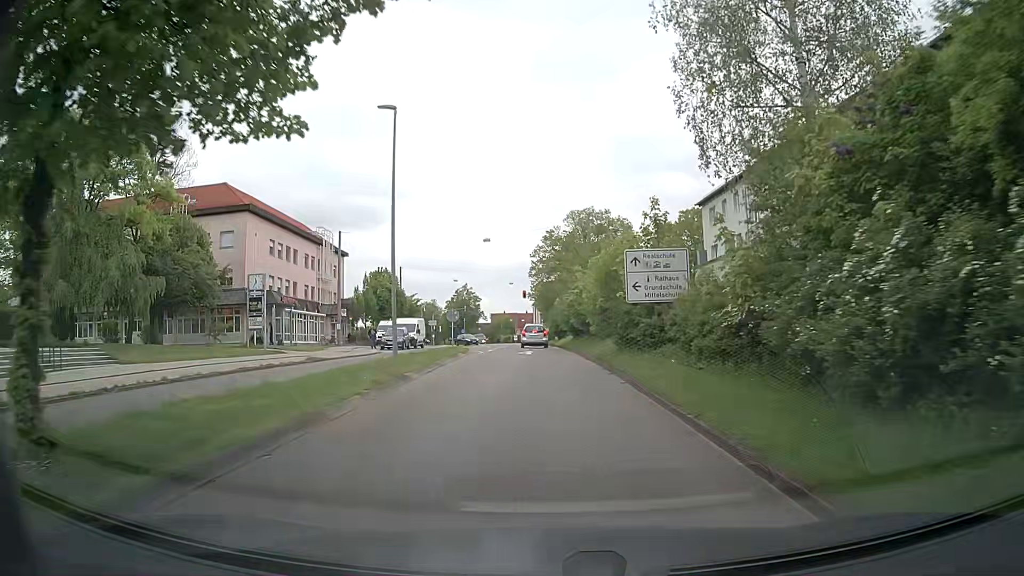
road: tertiary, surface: asphalt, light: Day
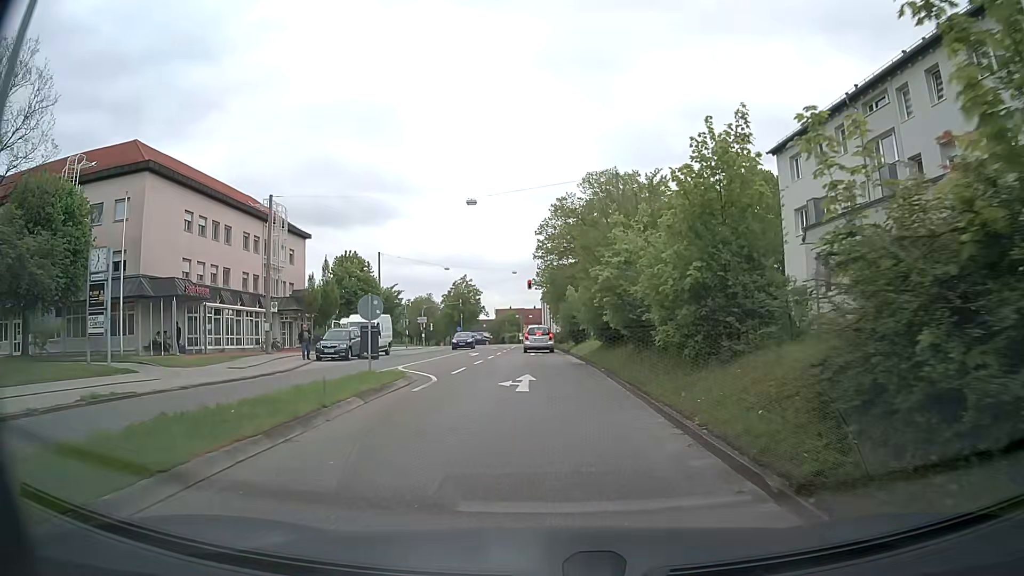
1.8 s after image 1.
(0.0, +15.8) m; 0°
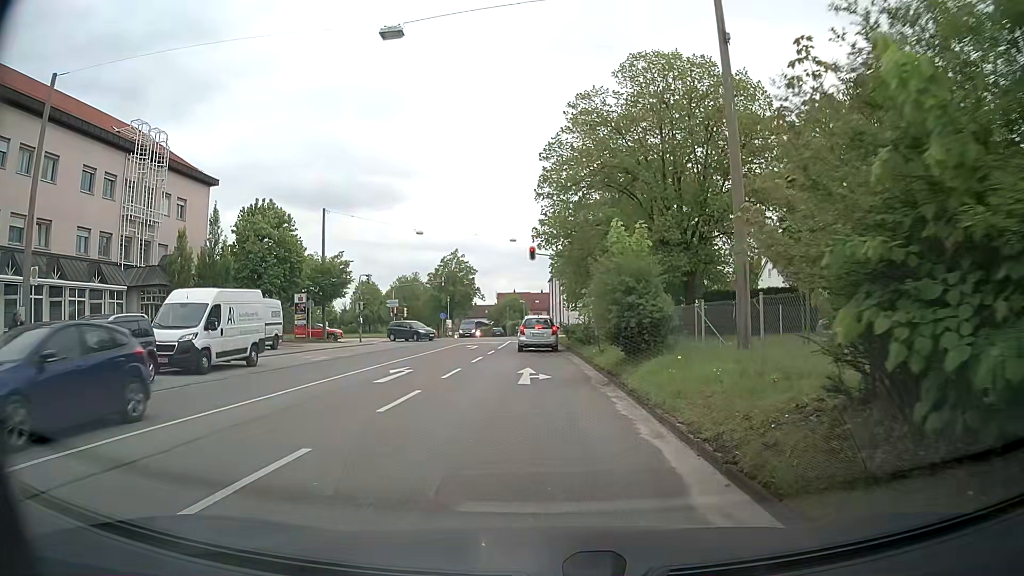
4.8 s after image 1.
(-0.2, +20.9) m; -1°
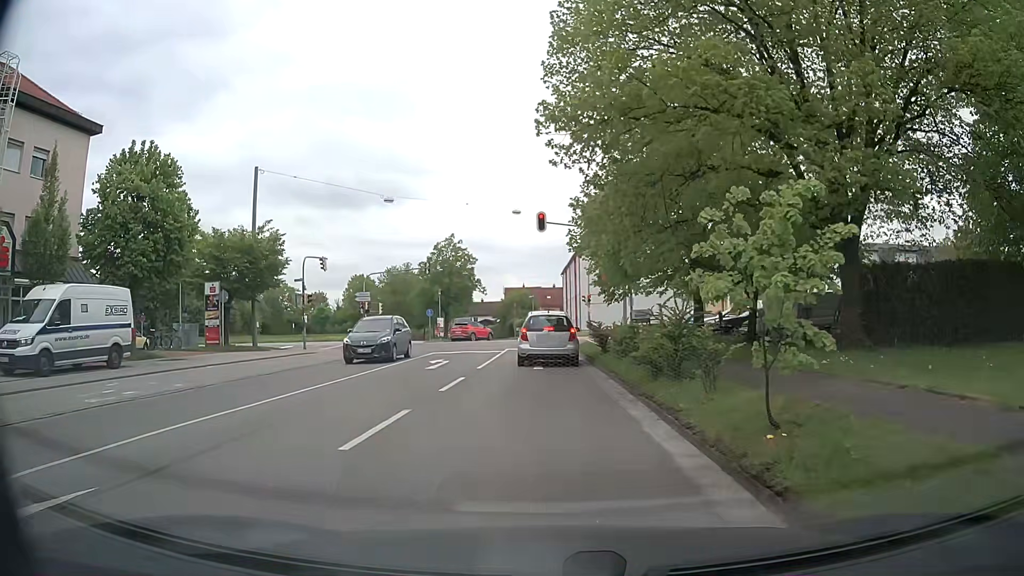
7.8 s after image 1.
(0.0, +14.9) m; 0°
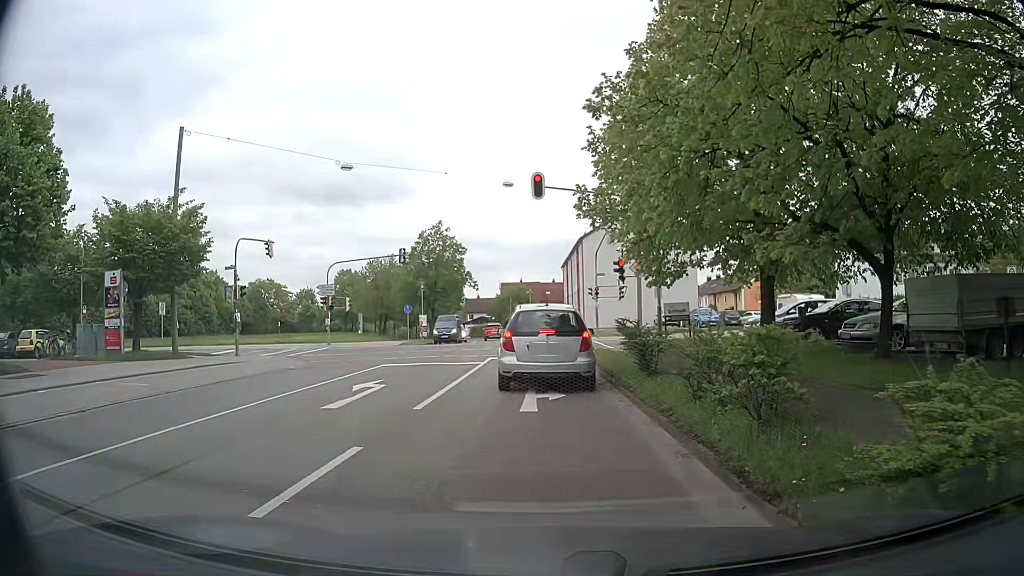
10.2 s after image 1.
(0.0, +8.7) m; -1°
